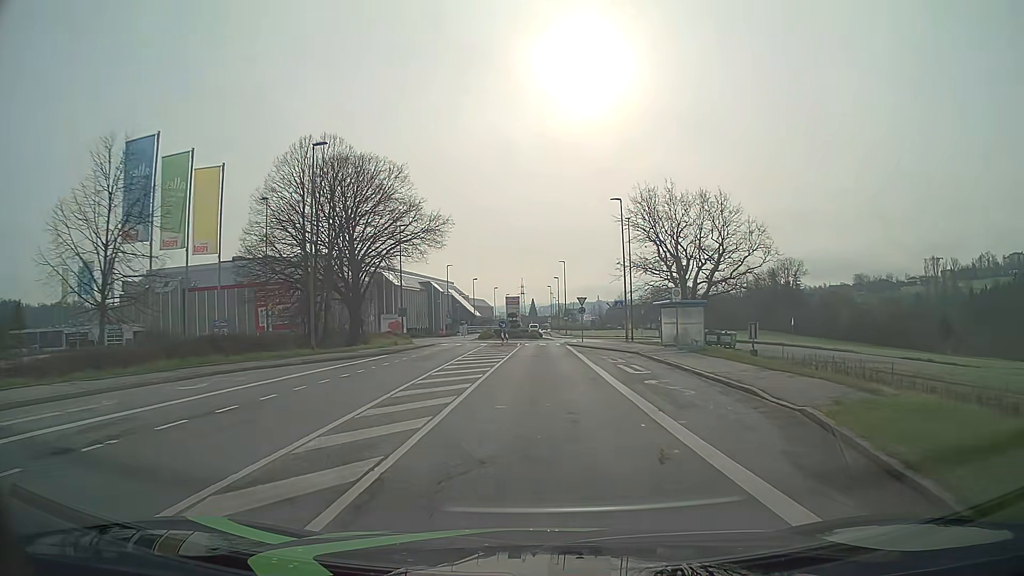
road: tertiary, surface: asphalt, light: Day
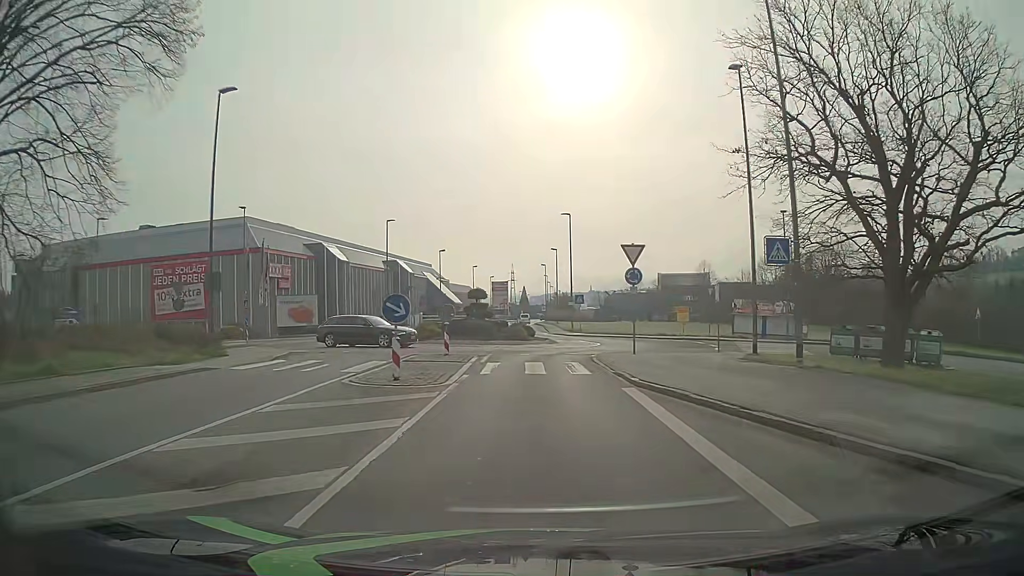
(+0.4, +33.4) m; +1°
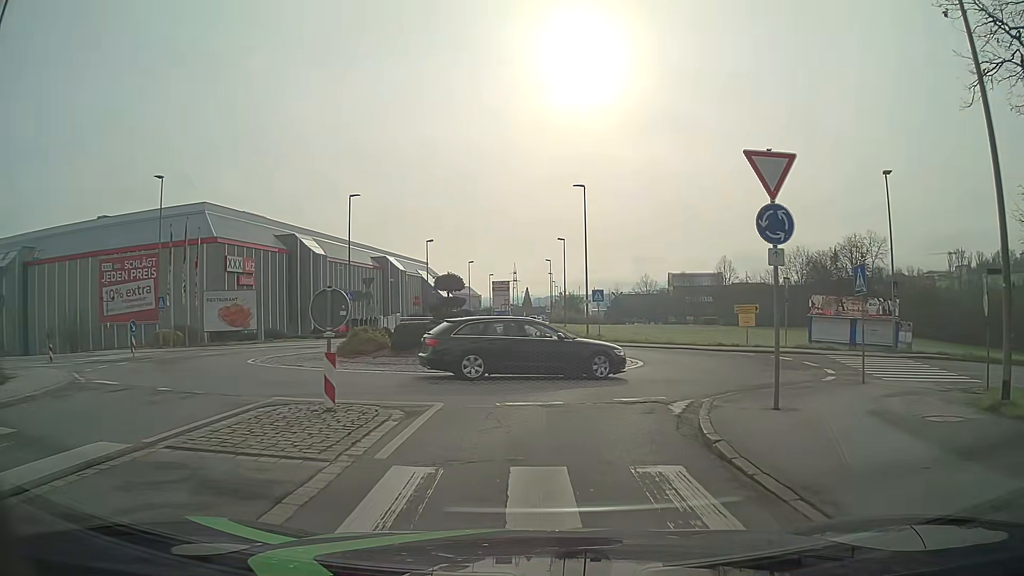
(-0.1, +13.0) m; 0°
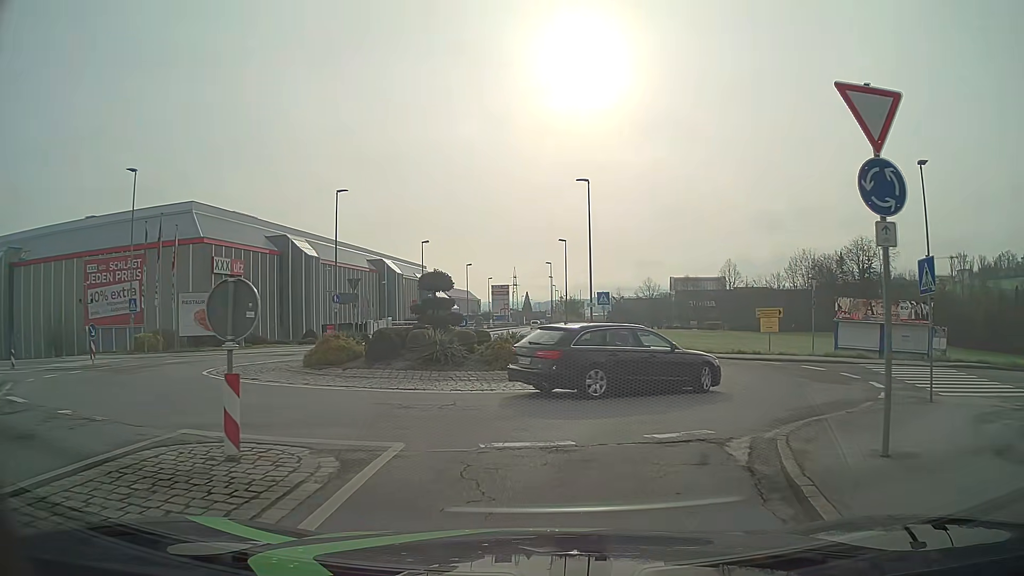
(0.0, +3.2) m; 0°
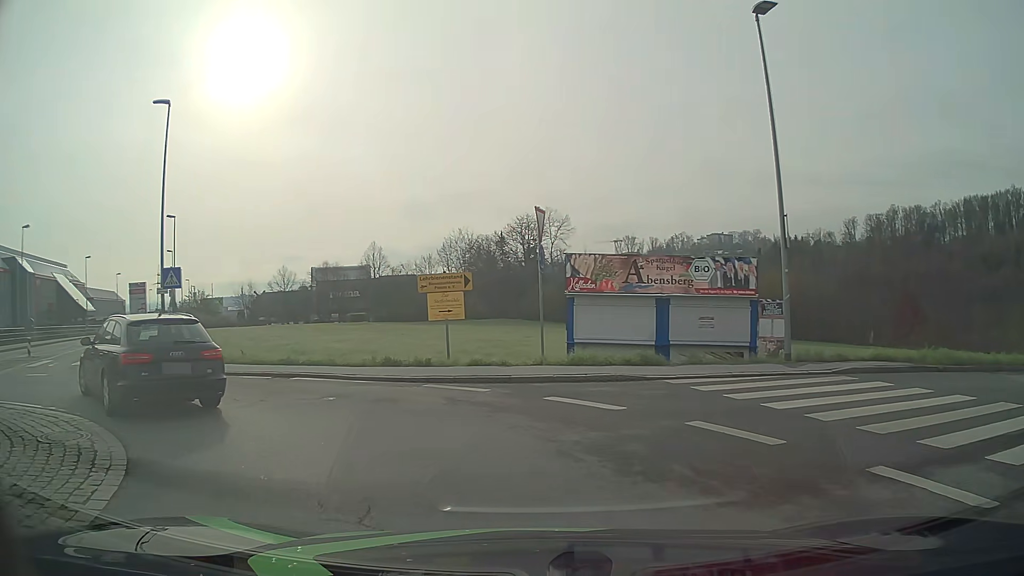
(+3.5, +14.2) m; +30°
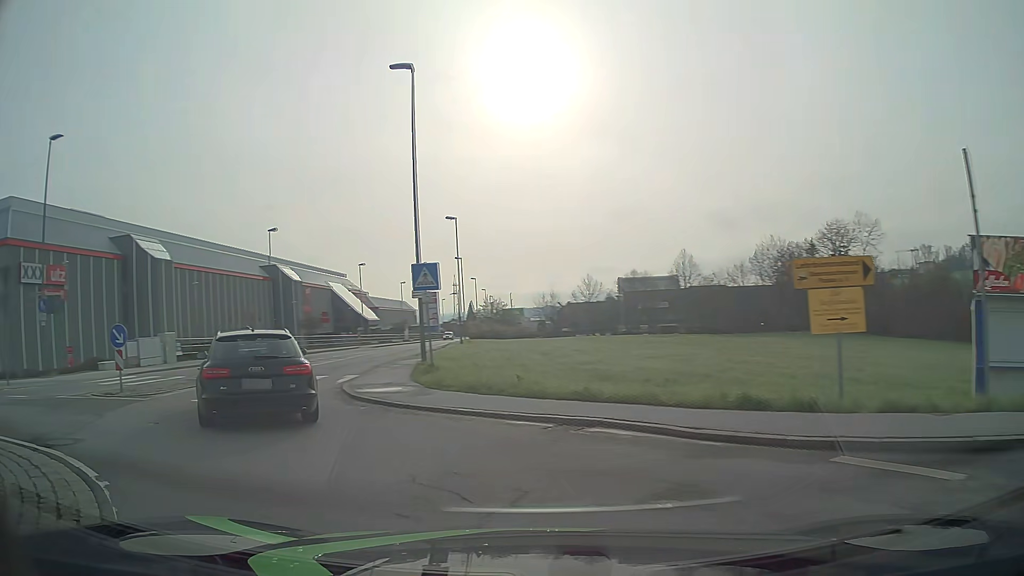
(-1.2, +5.8) m; -27°
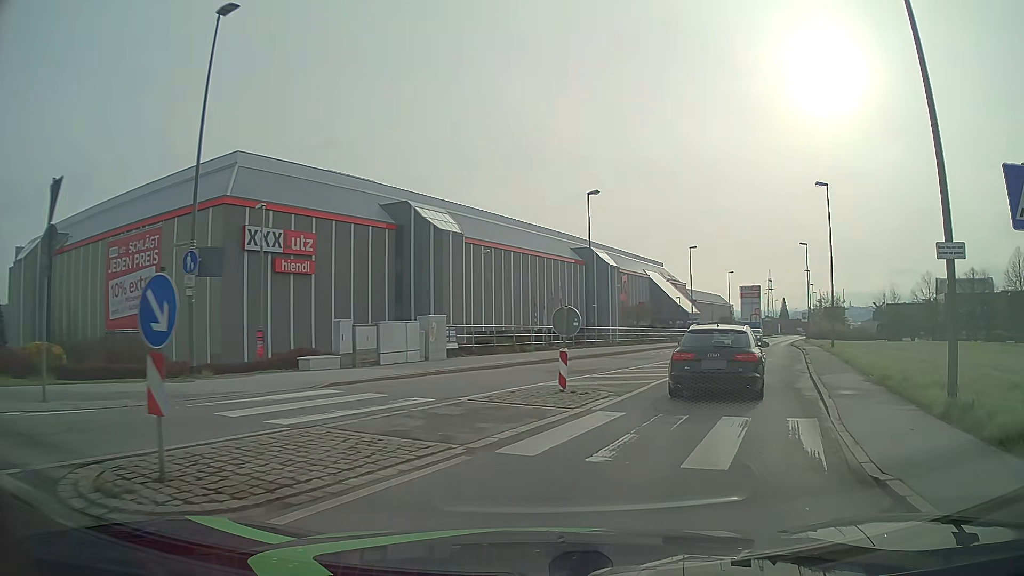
(-4.4, +11.3) m; -24°
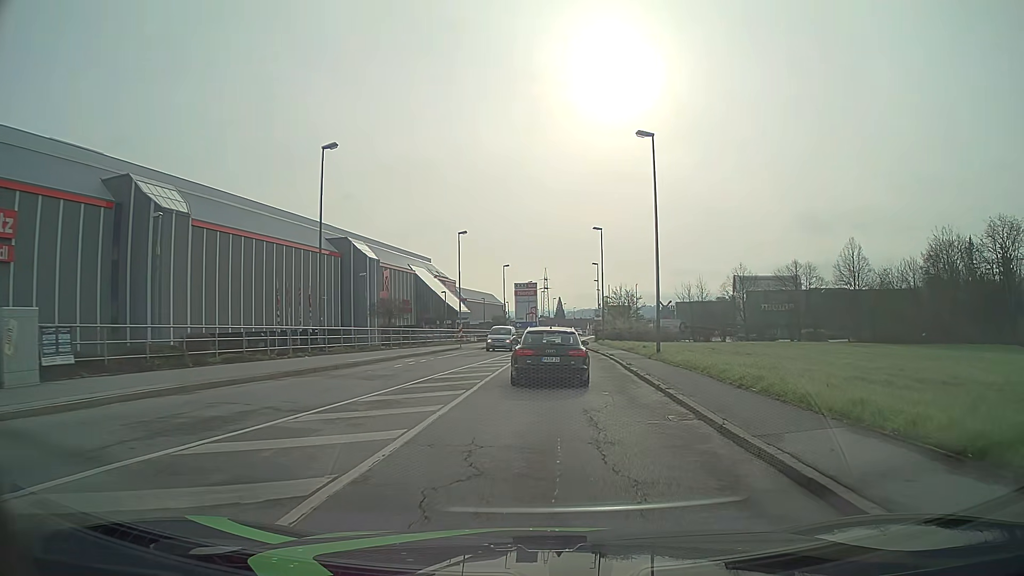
(+2.3, +11.5) m; +19°
(0, +10) (+1, +20) (+1, +30) (+1, +40) (+1, +50) (+2, +60) (+3, +70) (+3, +80) (+4, +90) (+5, +100) m
